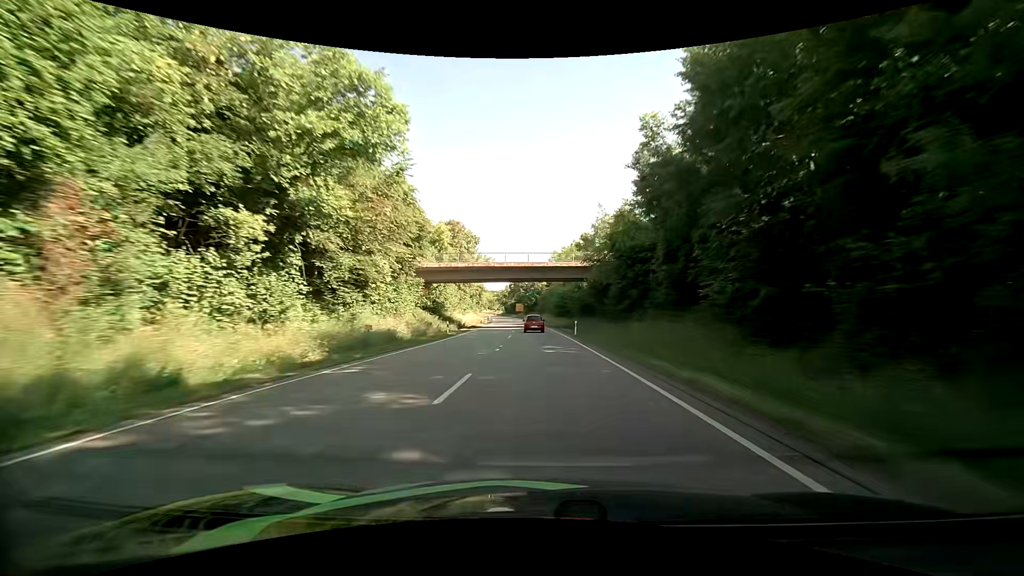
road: primary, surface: asphalt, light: Day
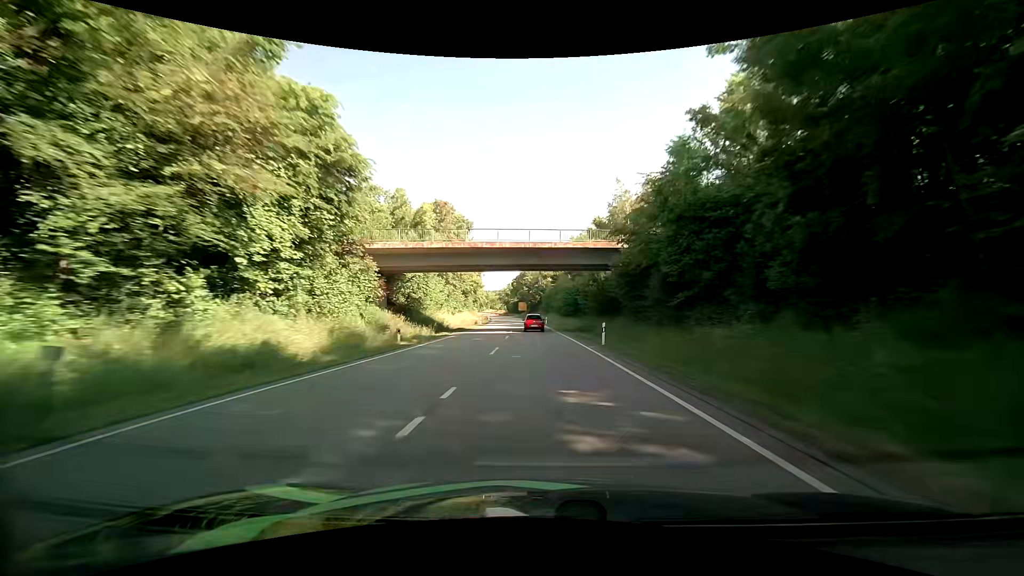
(0.0, +14.2) m; 0°
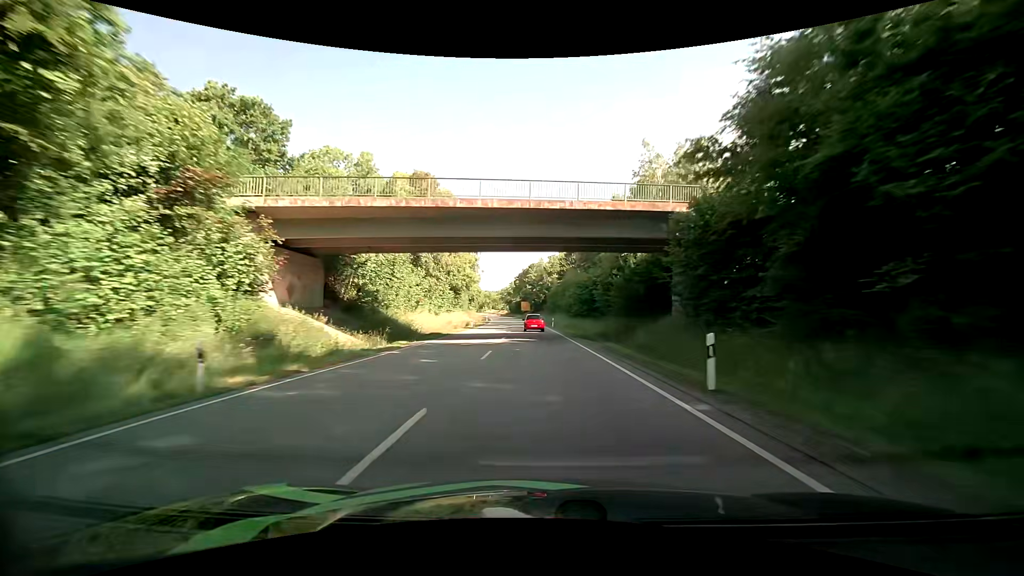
(-0.1, +14.2) m; 0°
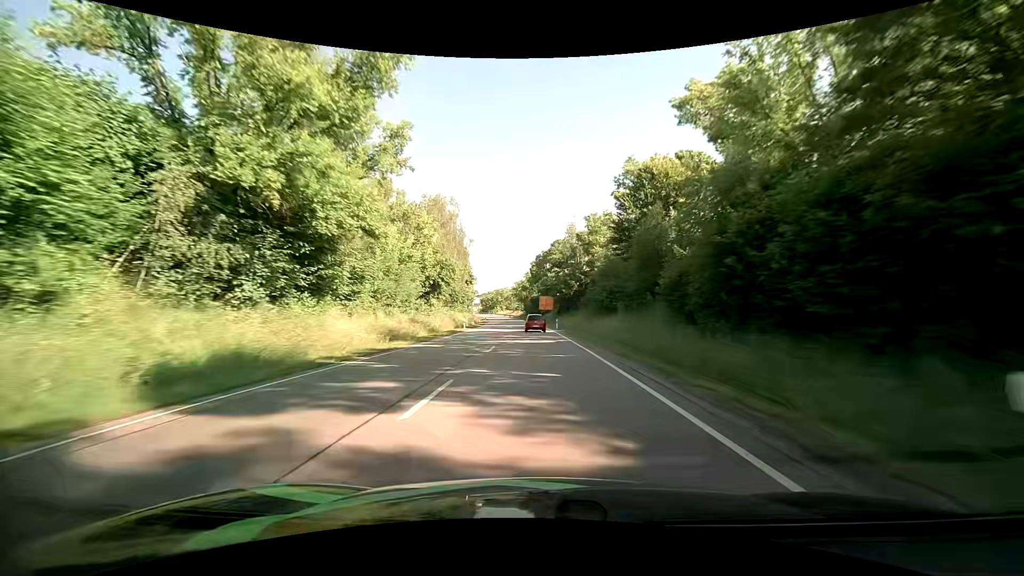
(-1.1, +56.8) m; -2°
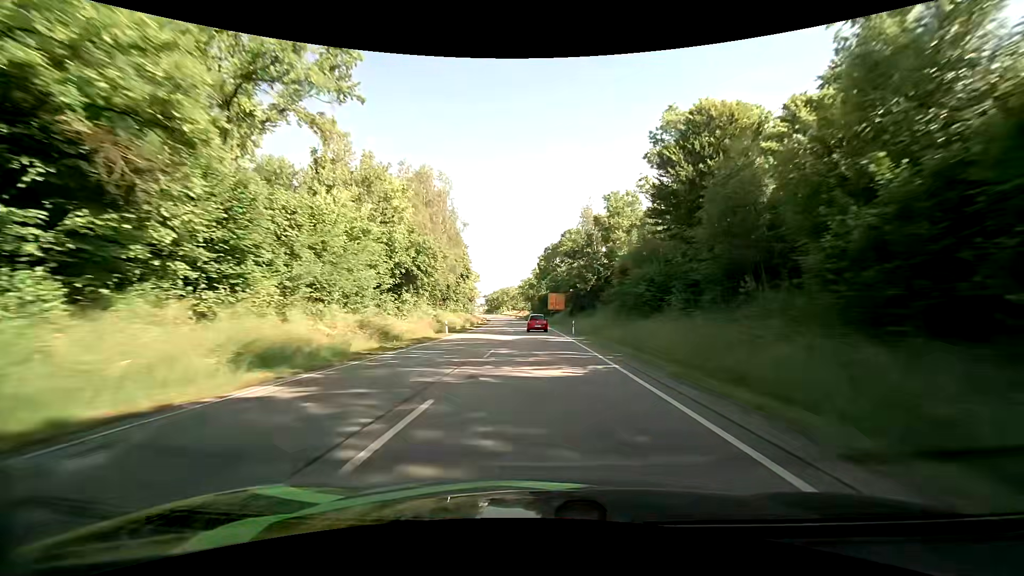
(-0.2, +14.2) m; -1°
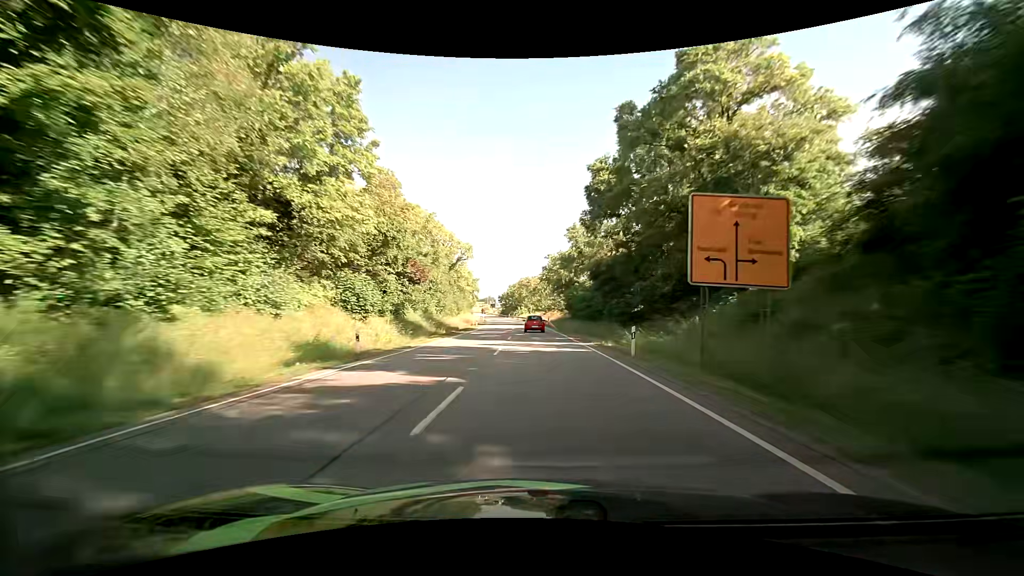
(-2.1, +70.7) m; -3°
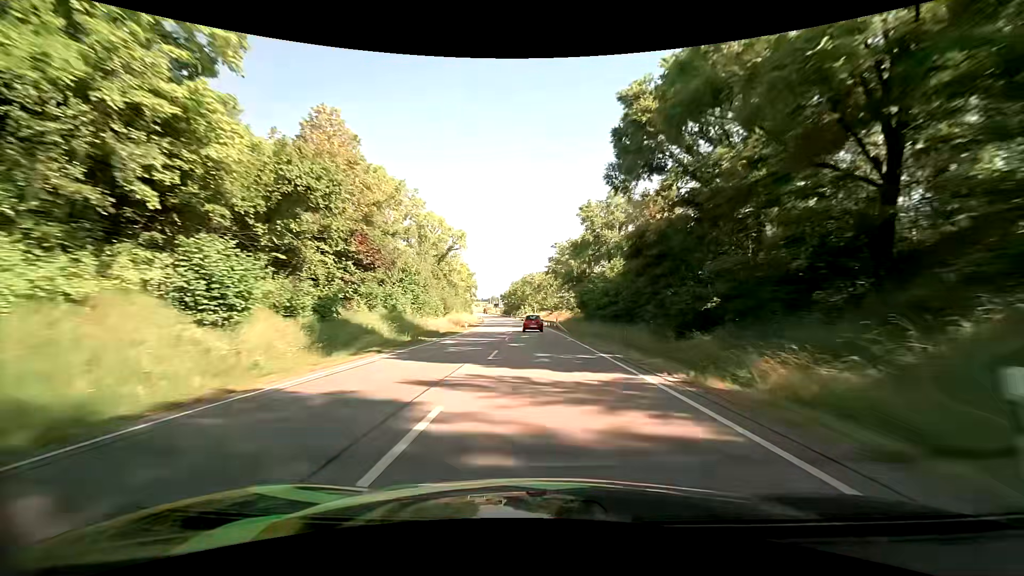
(-0.1, +14.1) m; 0°
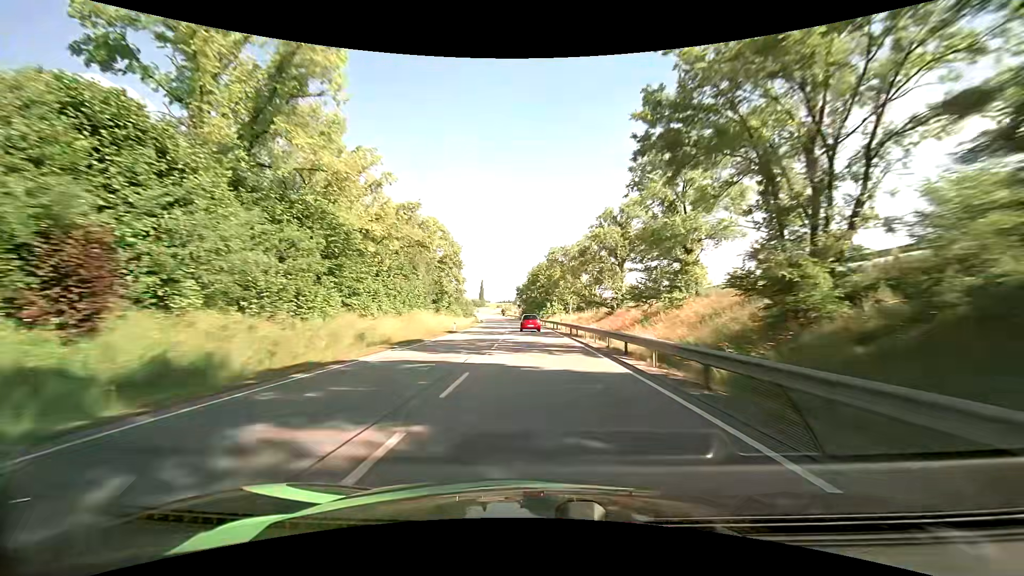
(-1.5, +56.3) m; -3°
